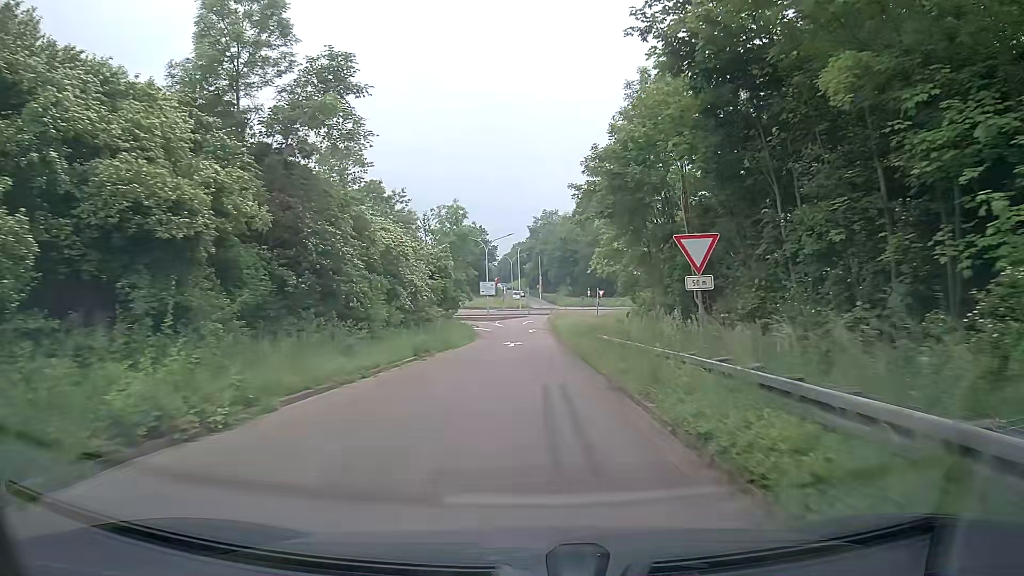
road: trunk_link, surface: asphalt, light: Day
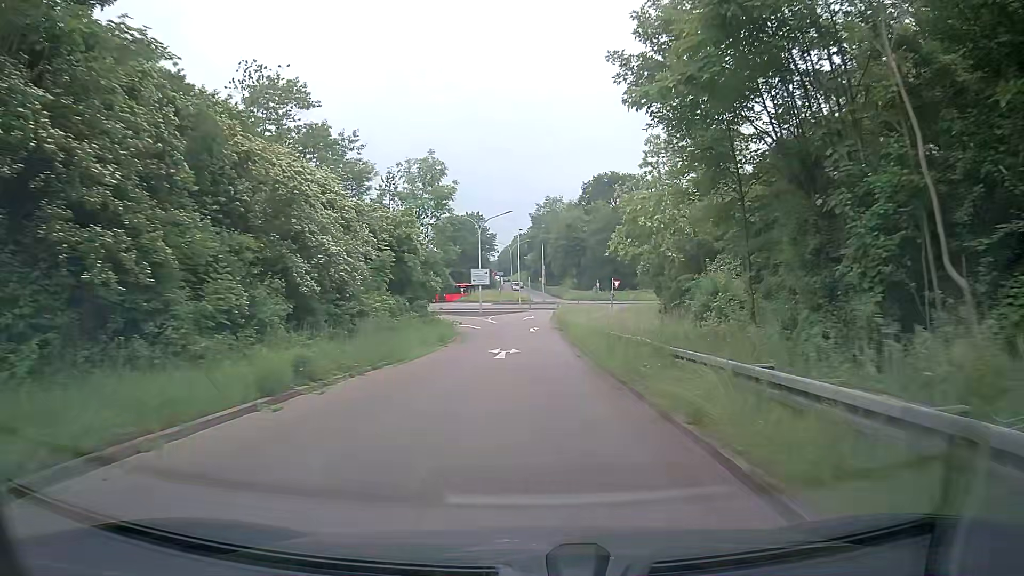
(0.0, +13.5) m; 0°
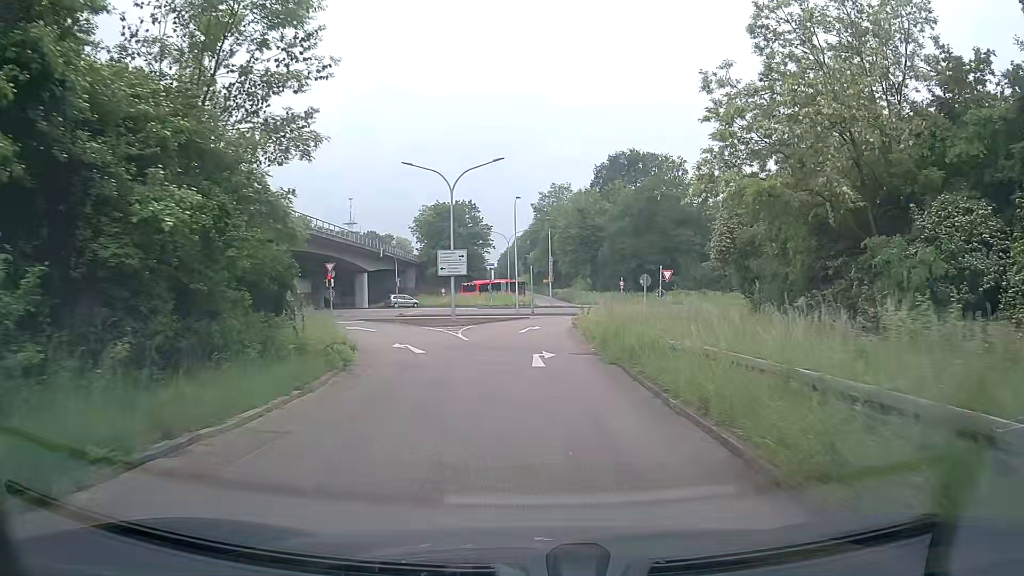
(0.0, +24.5) m; 0°
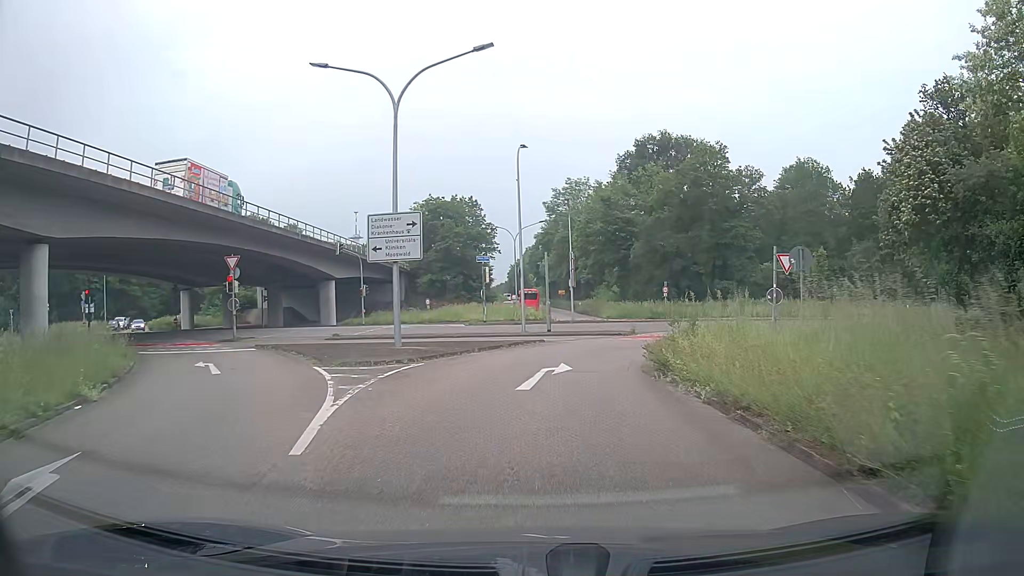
(-0.1, +19.4) m; 0°
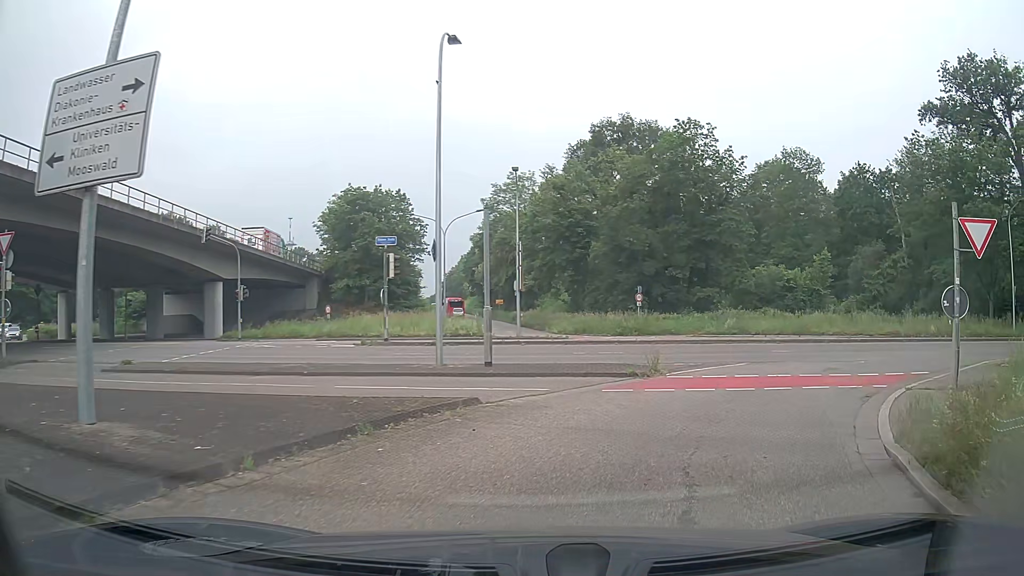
(-0.2, +13.8) m; +5°
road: secondary_link
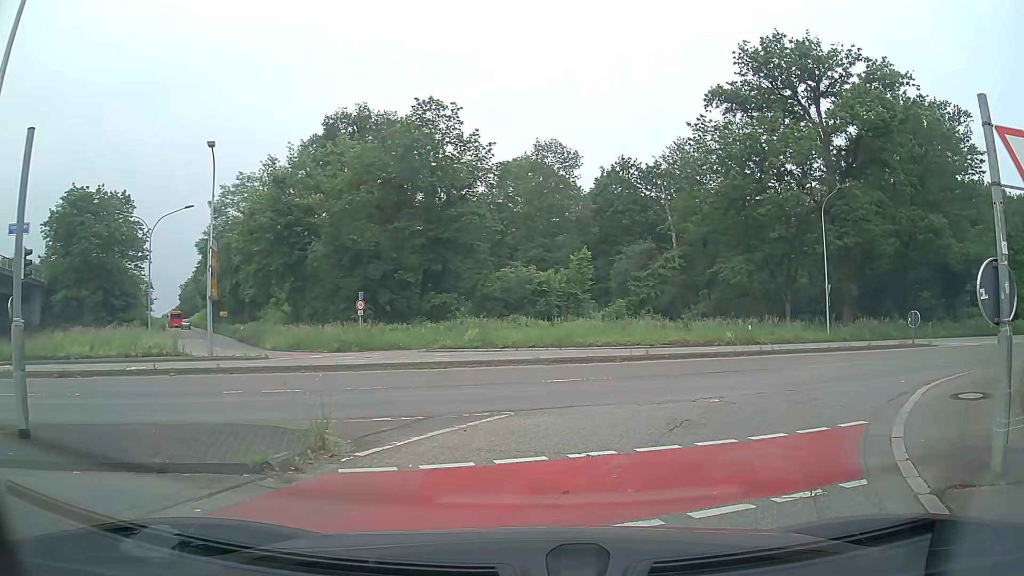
(+1.3, +7.3) m; +22°
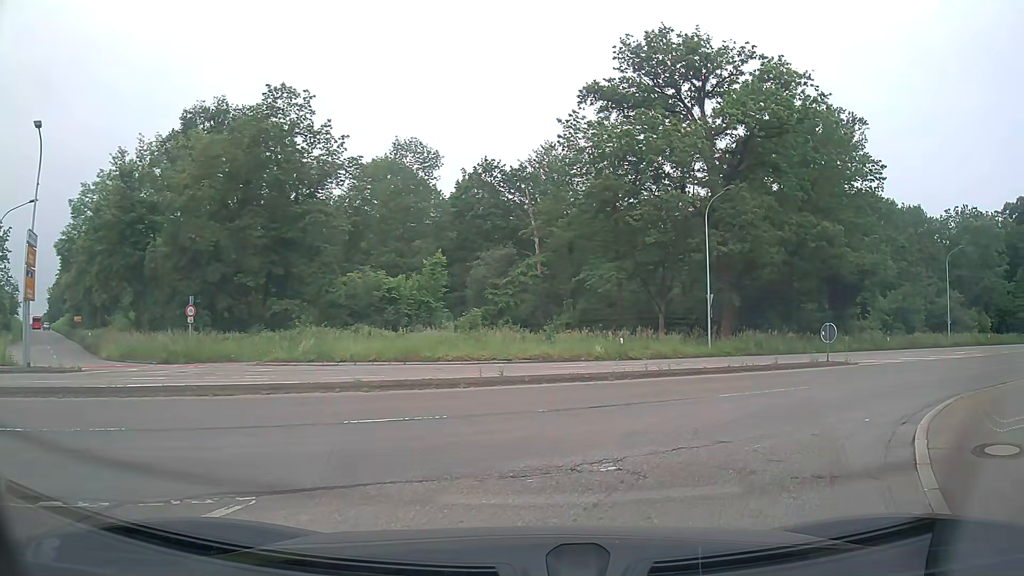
(+0.3, +4.3) m; +12°
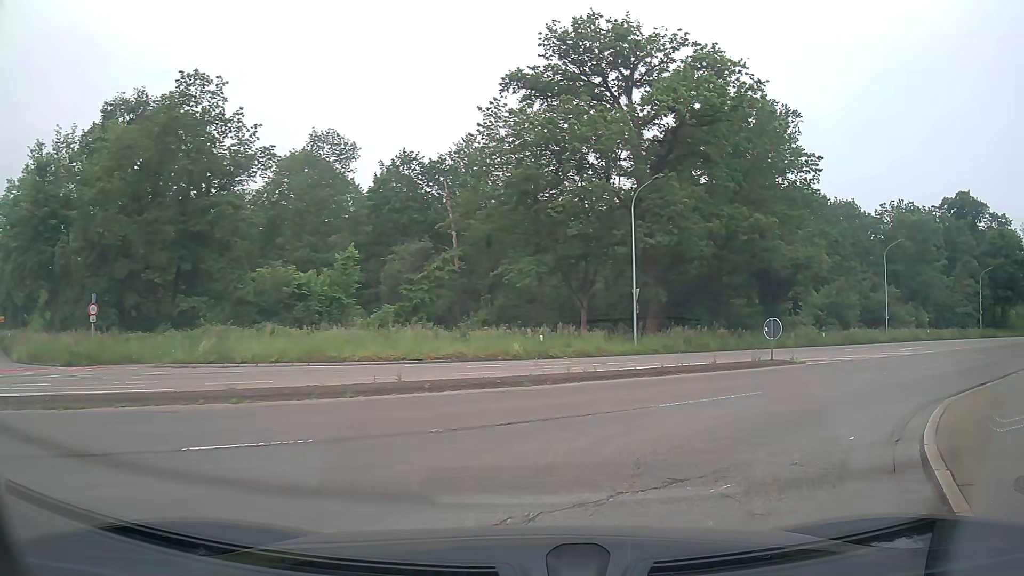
(+0.1, +2.3) m; +7°
